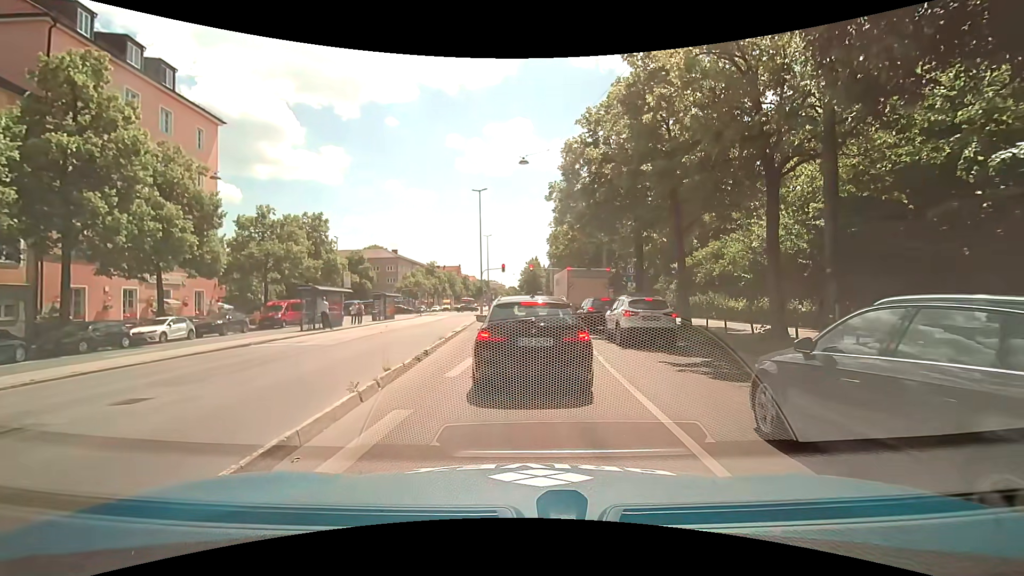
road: secondary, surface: asphalt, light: Day
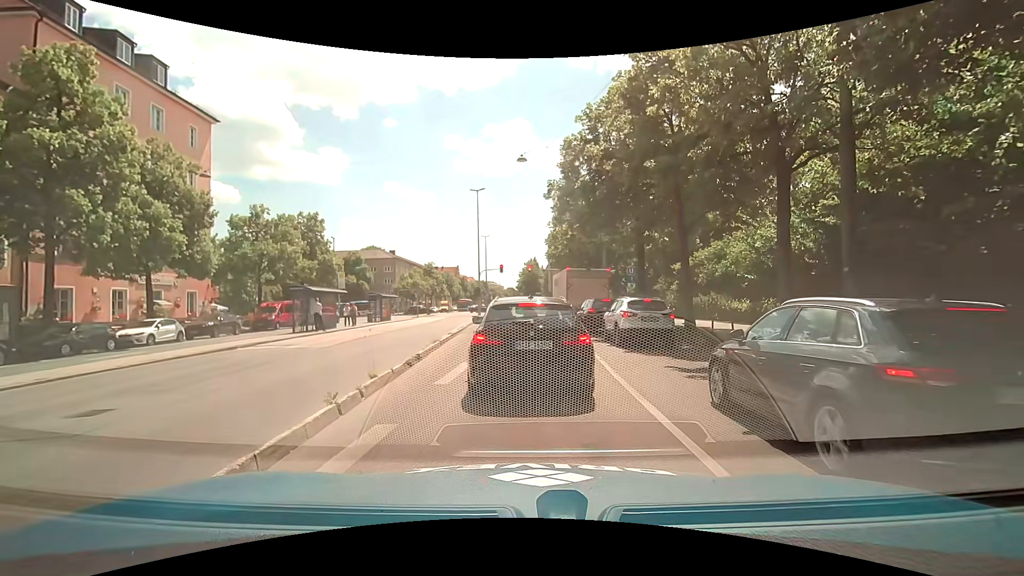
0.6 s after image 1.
(0.0, +0.7) m; 0°
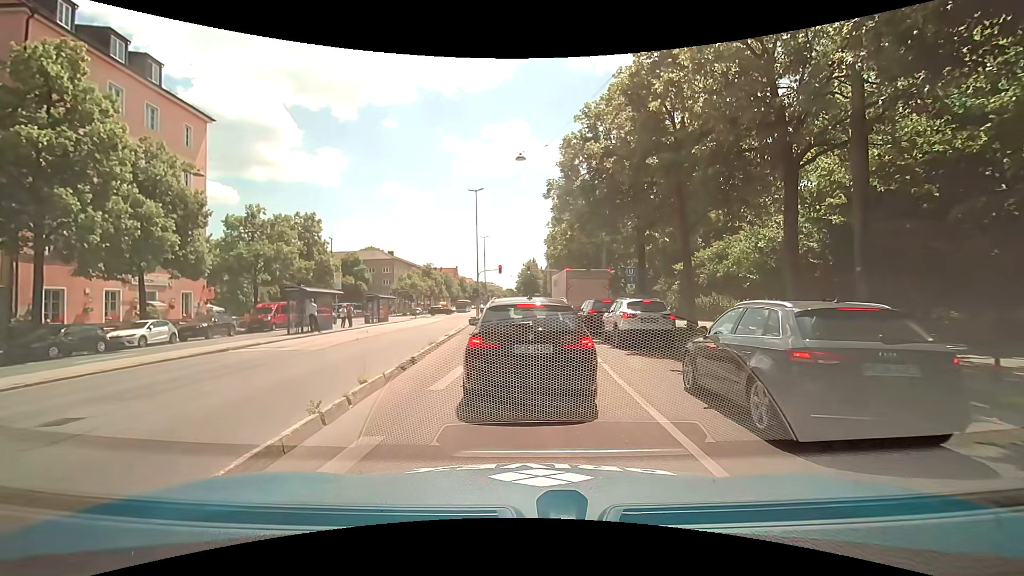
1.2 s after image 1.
(0.0, +0.4) m; 0°
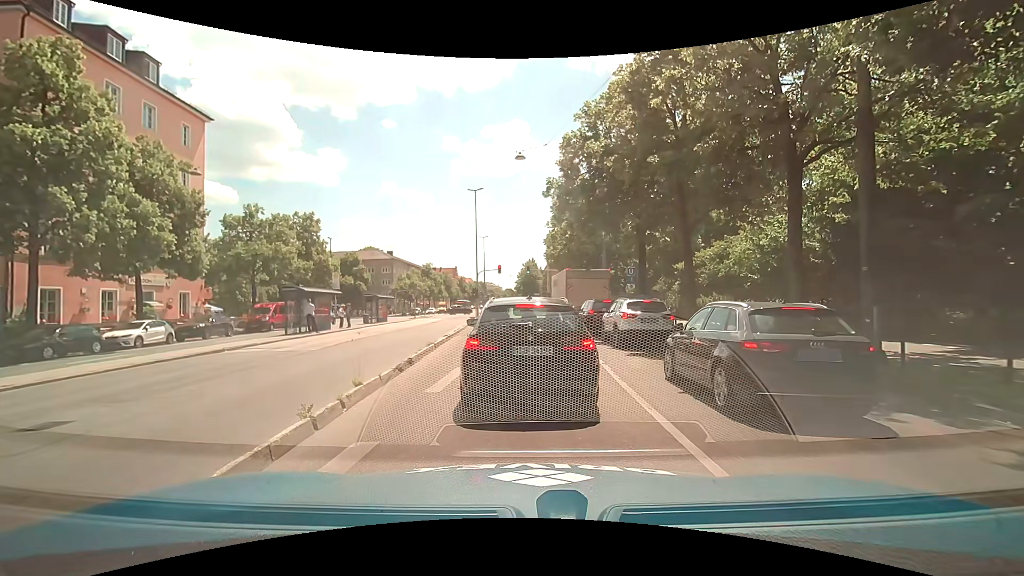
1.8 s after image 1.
(0.0, +0.2) m; 0°
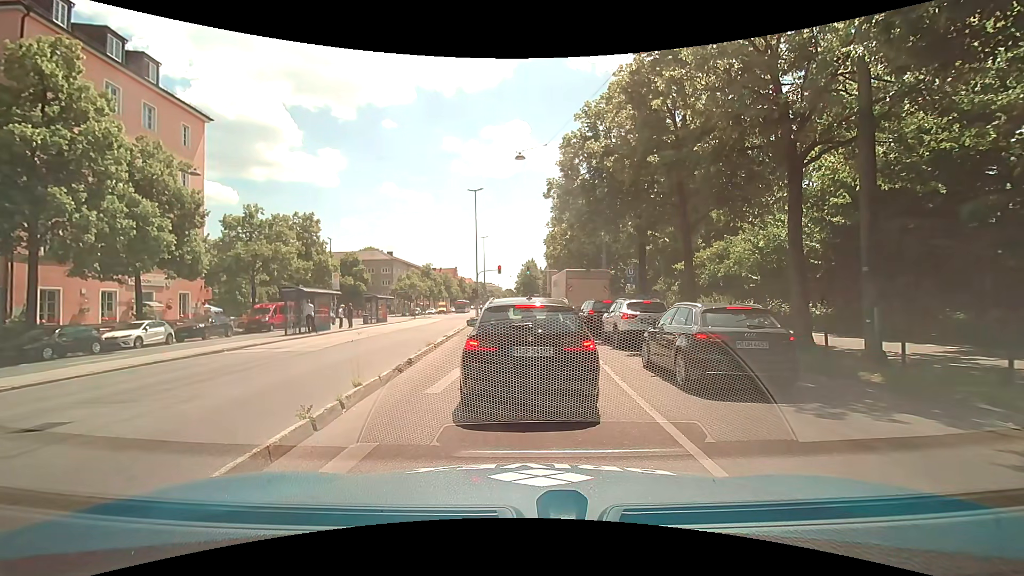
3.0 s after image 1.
(0.0, +0.1) m; 0°
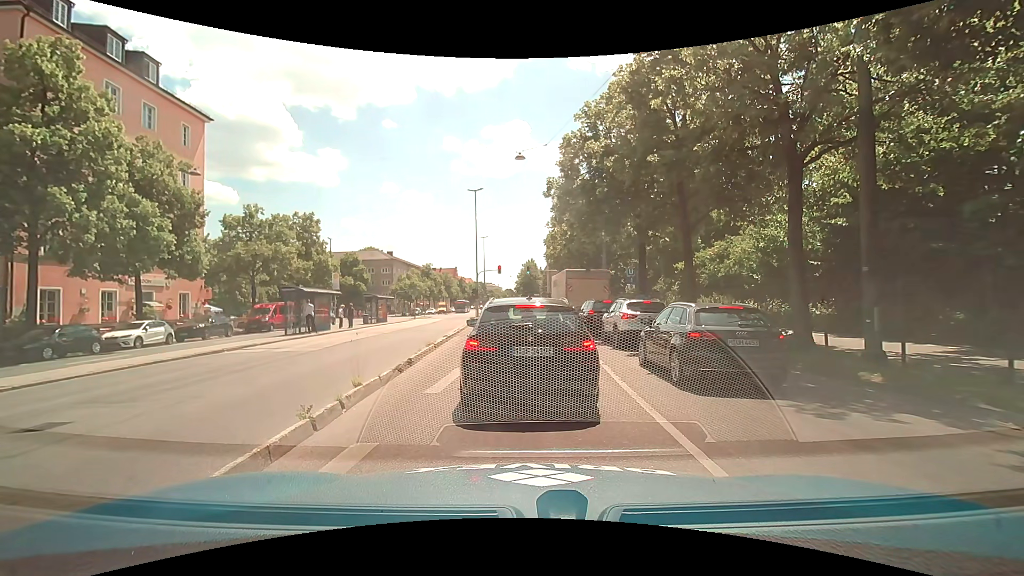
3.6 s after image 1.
(0.0, 0.0) m; 0°
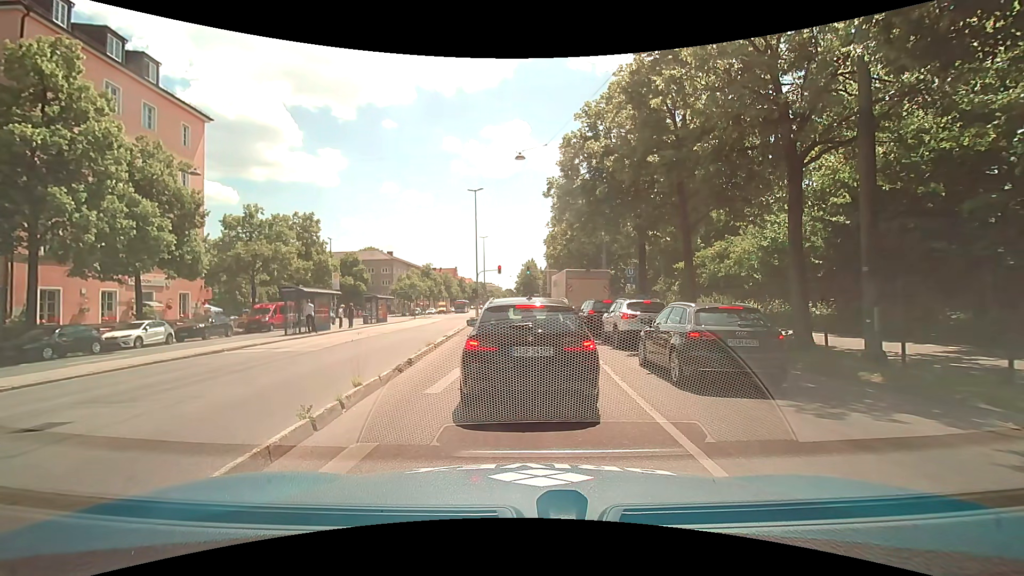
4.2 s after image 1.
(0.0, 0.0) m; 0°
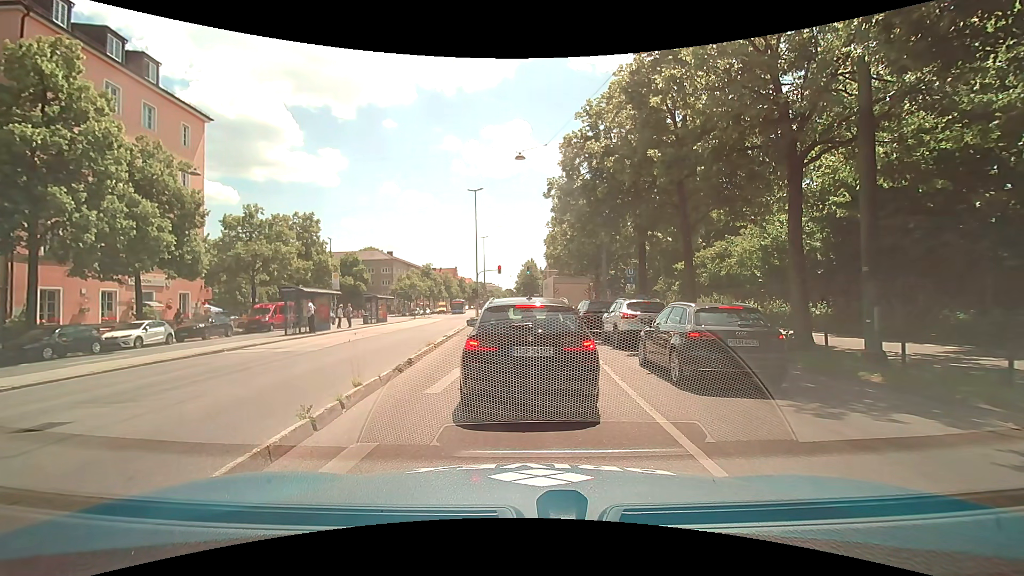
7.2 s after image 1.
(0.0, 0.0) m; 0°
